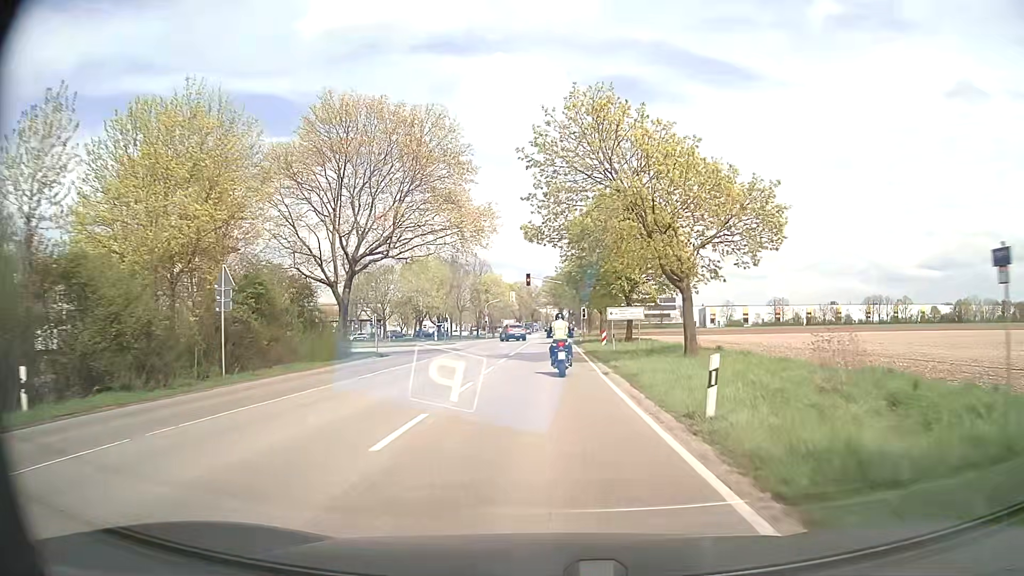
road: secondary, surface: asphalt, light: Day
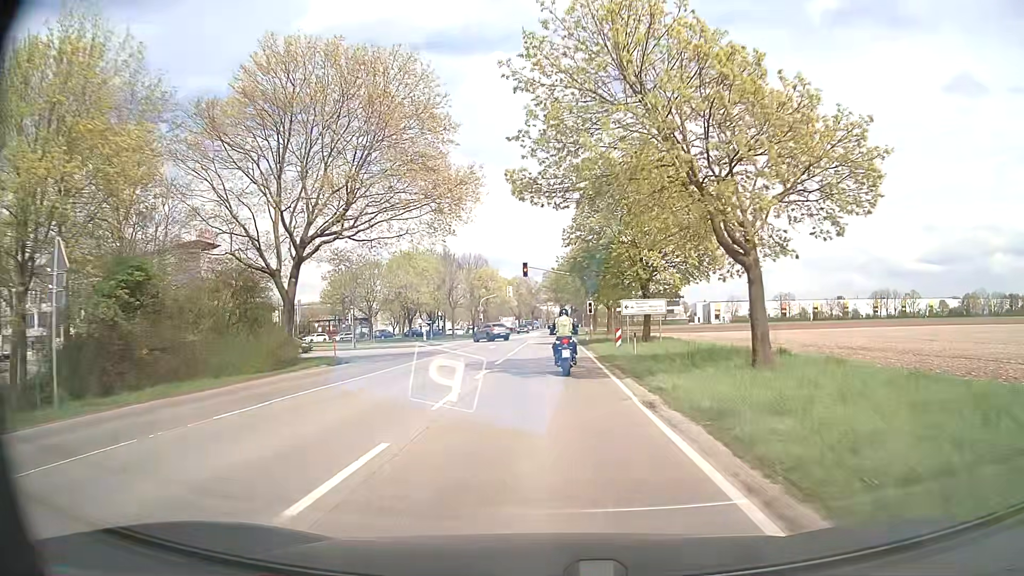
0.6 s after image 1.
(0.0, +8.5) m; 0°
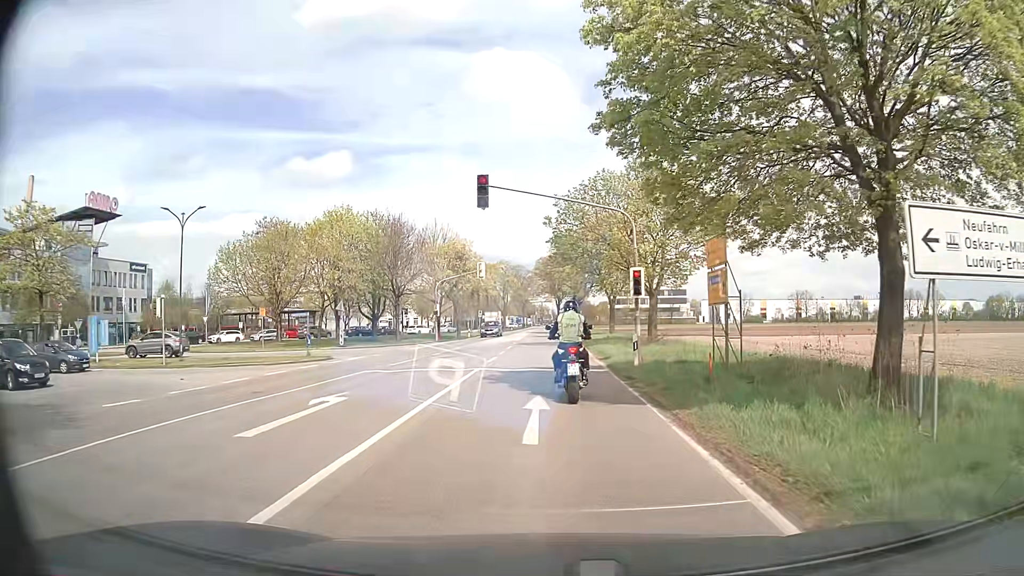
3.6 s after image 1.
(+0.1, +30.0) m; +1°
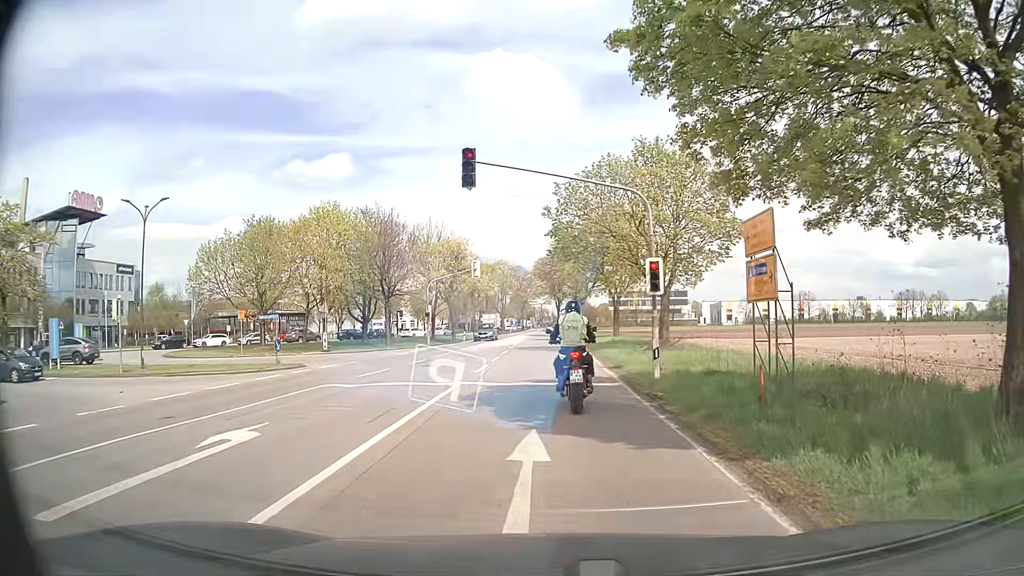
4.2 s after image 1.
(0.0, +3.6) m; +1°
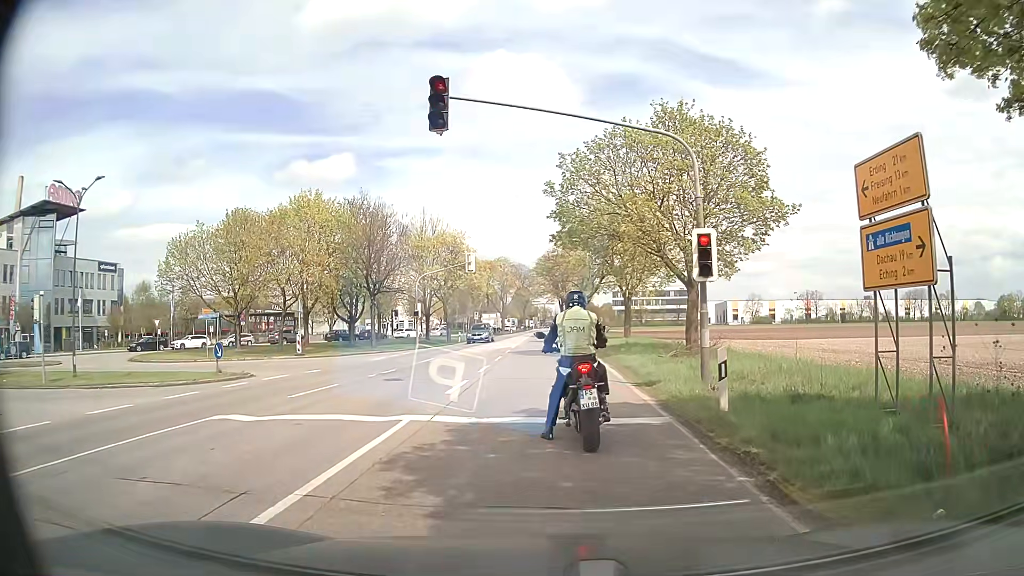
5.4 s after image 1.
(-0.1, +5.4) m; -2°
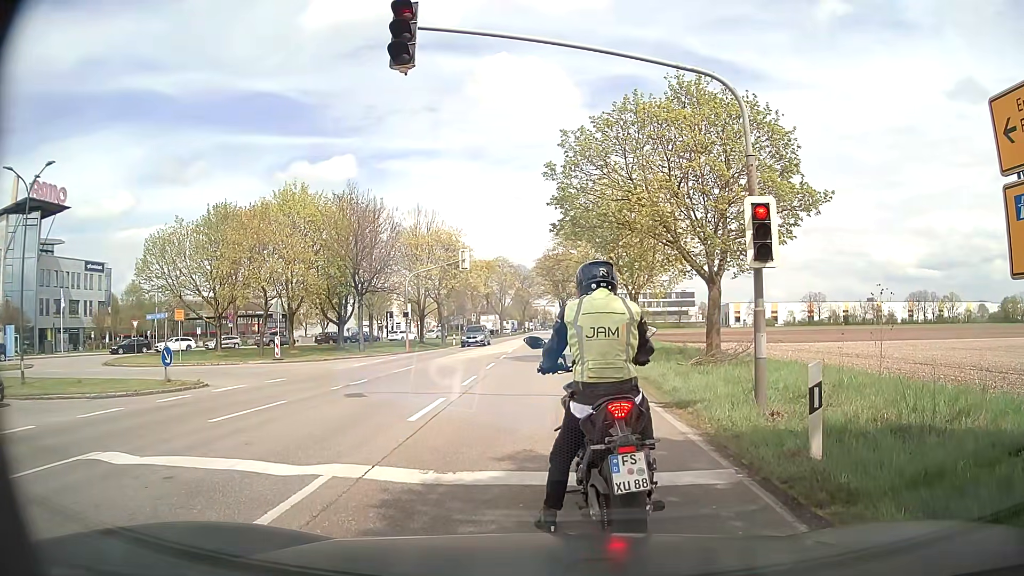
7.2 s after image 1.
(+0.1, +3.2) m; +2°
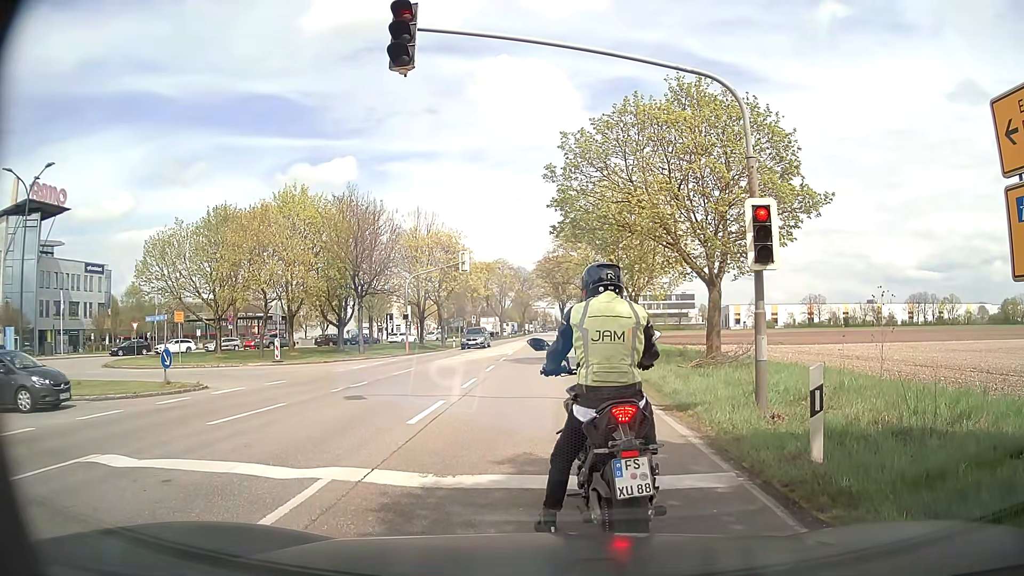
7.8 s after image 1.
(0.0, +0.1) m; 0°
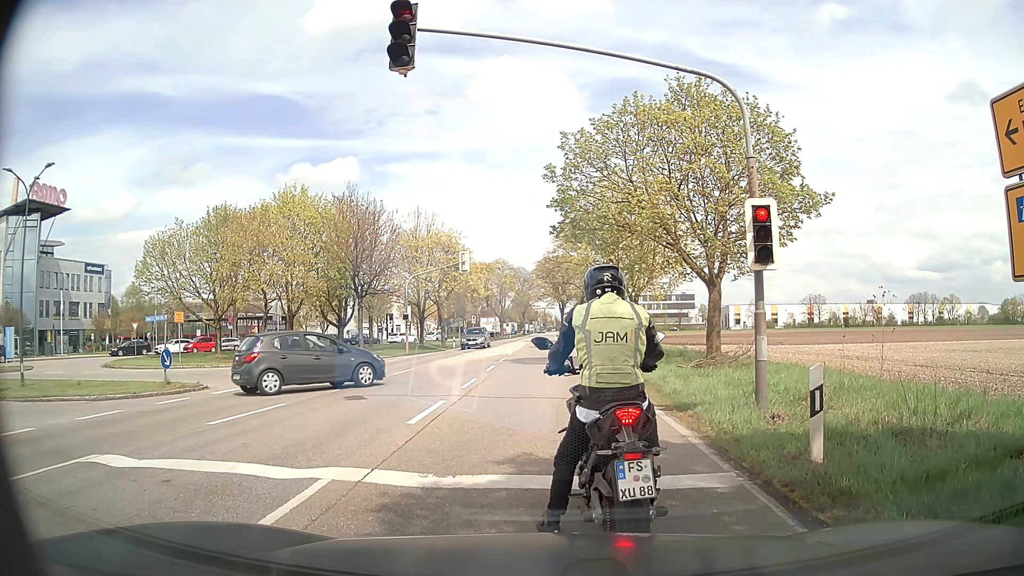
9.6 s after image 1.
(0.0, +0.1) m; 0°
(0, +10) (0, +20) (0, +30) (0, +40) (-1, +50) (-1, +60) (-1, +70) (-1, +80) (-1, +90) (-1, +100) m
